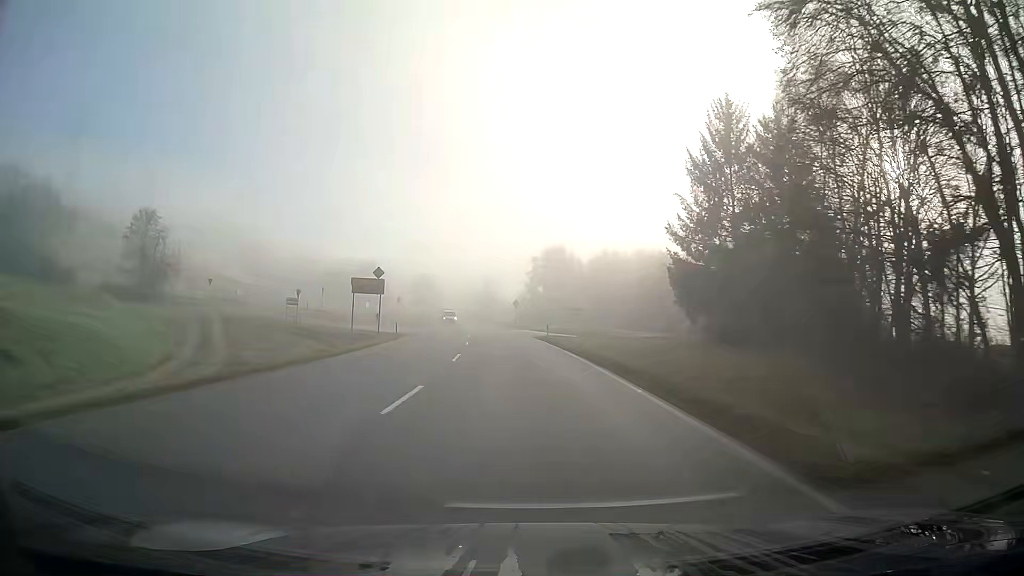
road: primary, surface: asphalt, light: Day
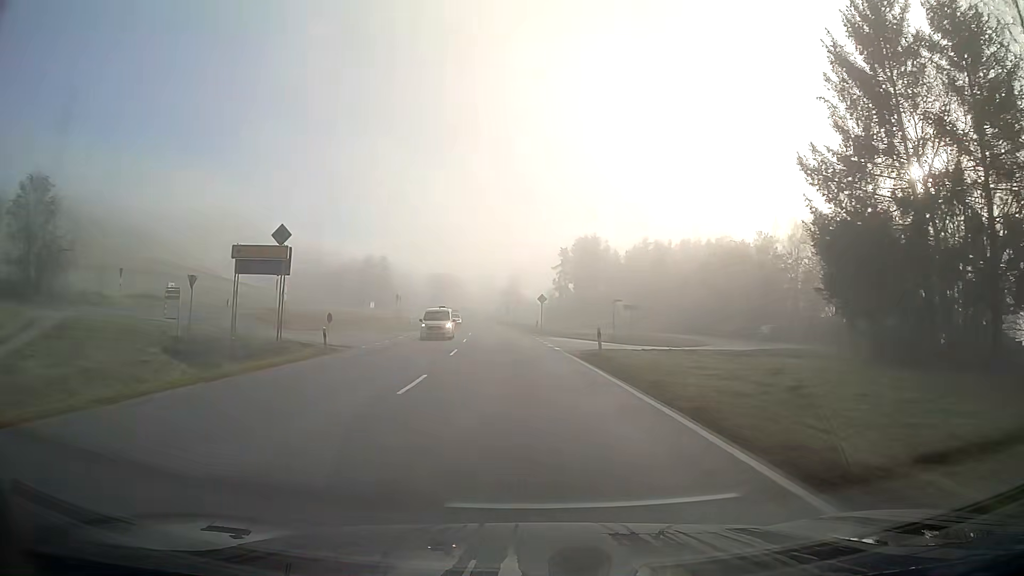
(-0.4, +21.8) m; -2°
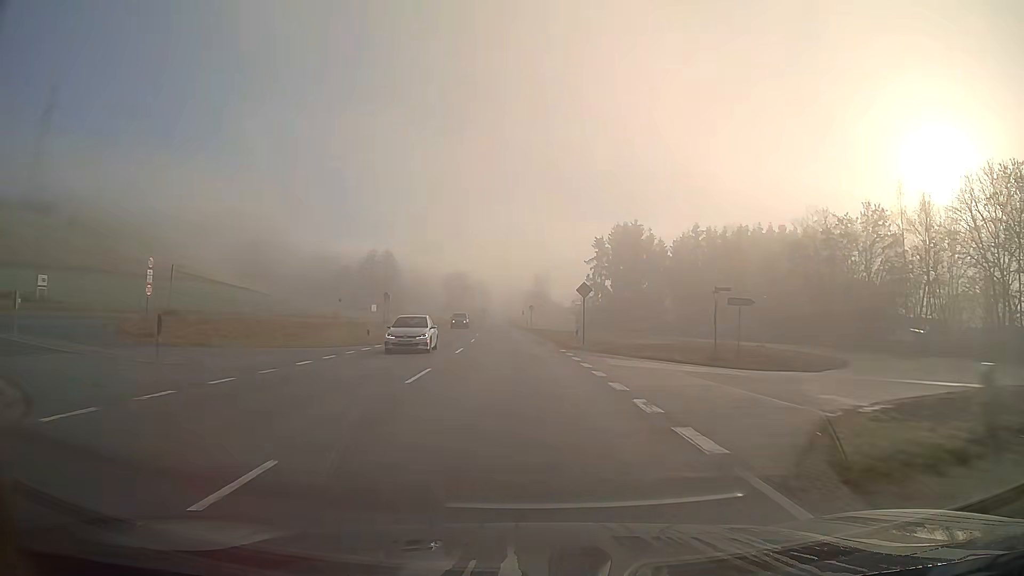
(-0.5, +21.8) m; -2°
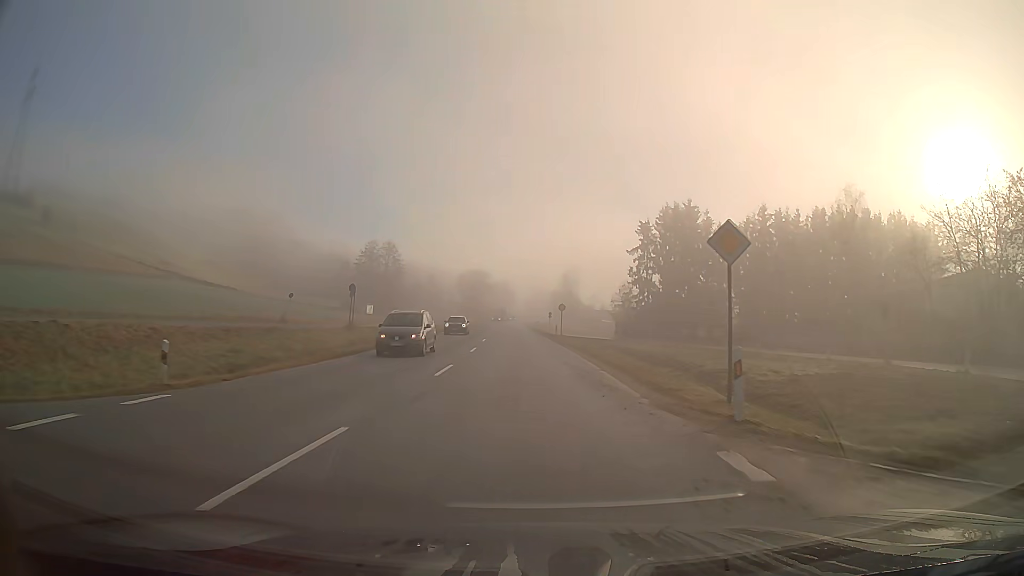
(-0.4, +21.8) m; -2°
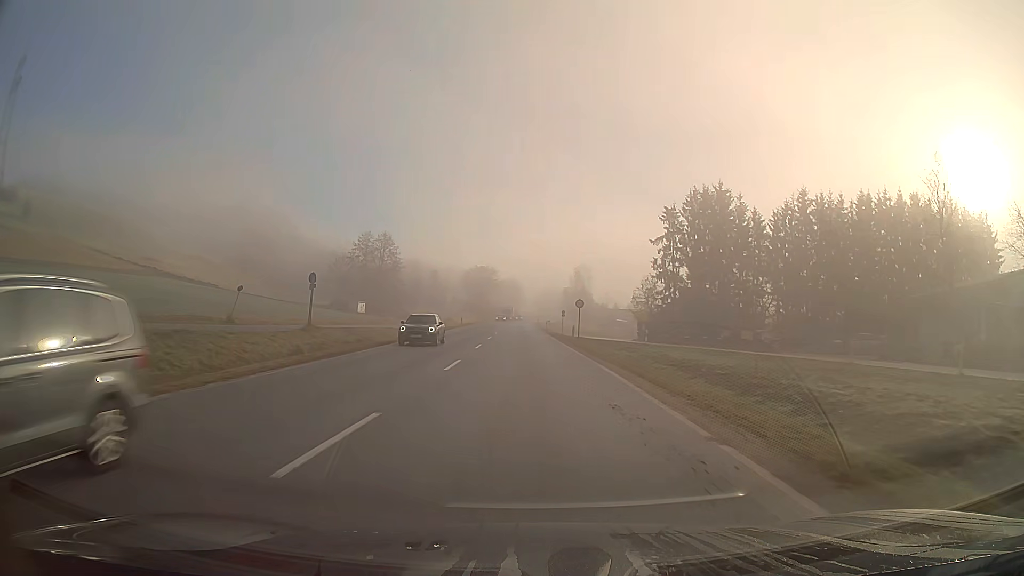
(-0.1, +10.9) m; -1°
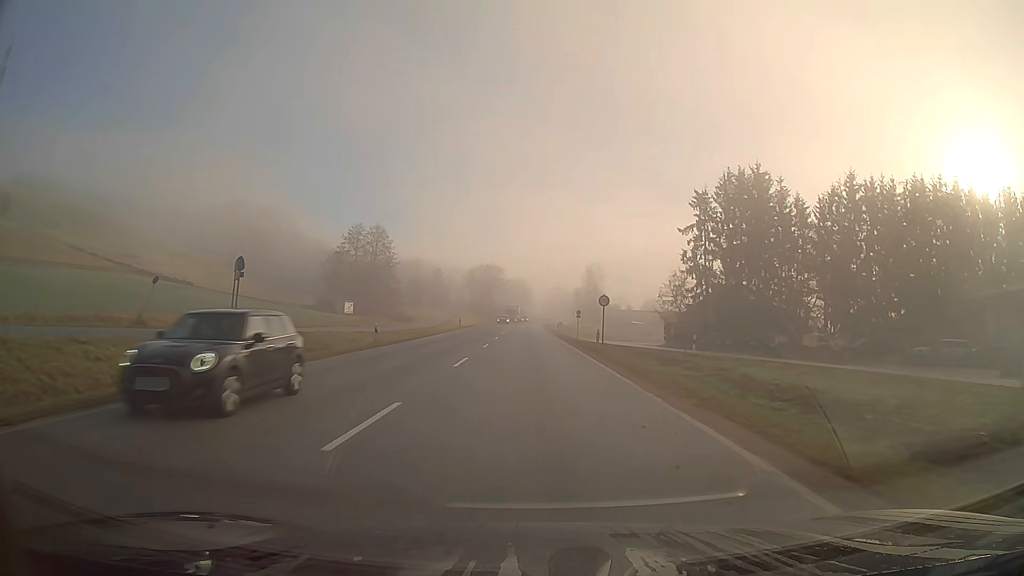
(-0.1, +10.9) m; -1°
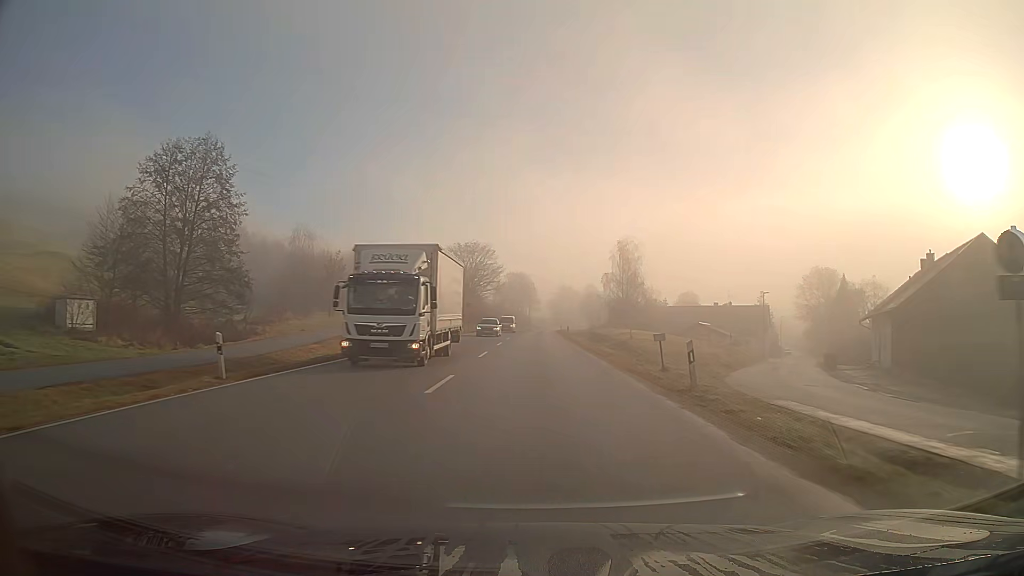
(-0.3, +54.5) m; 0°
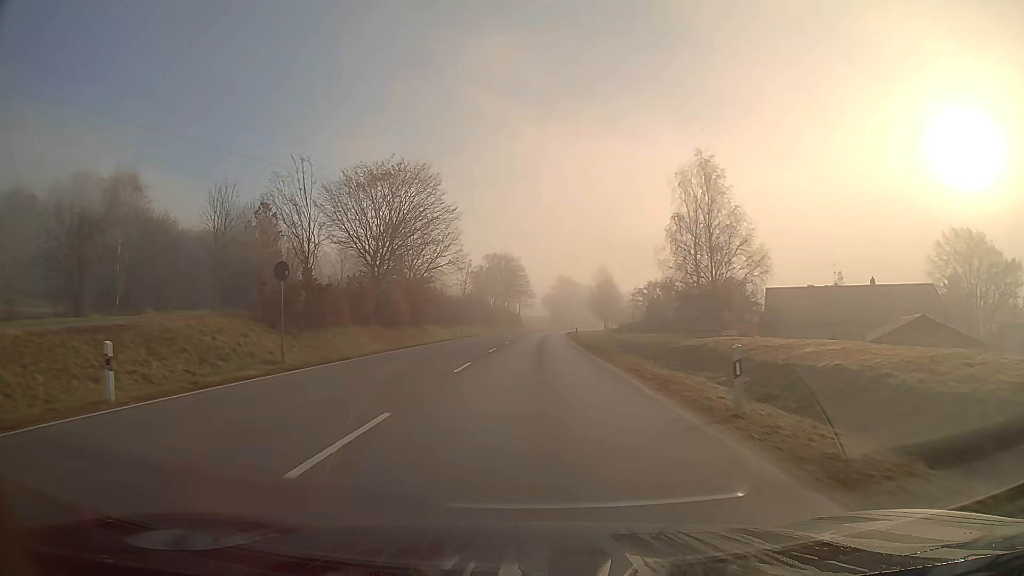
(+0.2, +54.5) m; +1°
